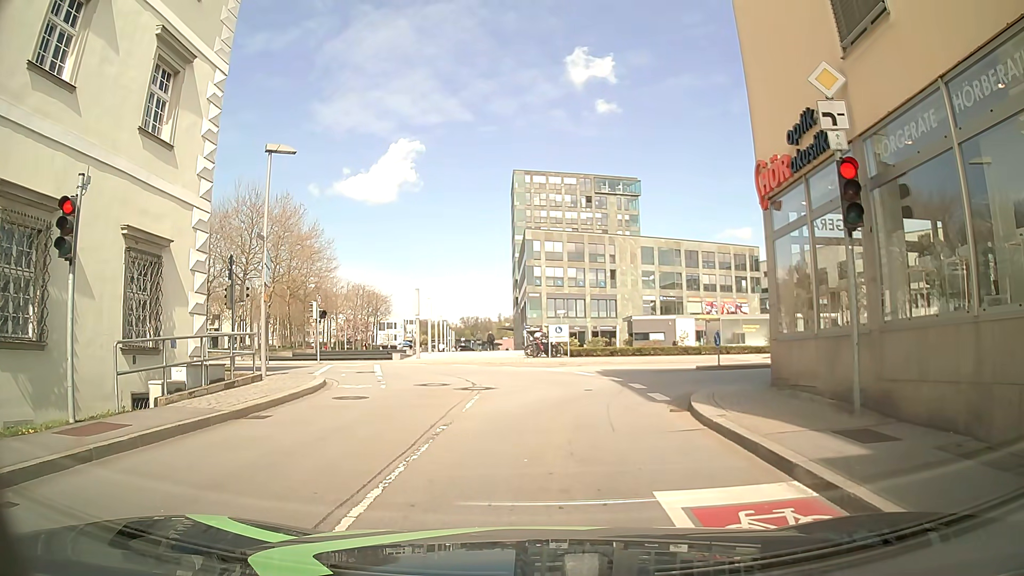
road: unclassified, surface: asphalt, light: Day
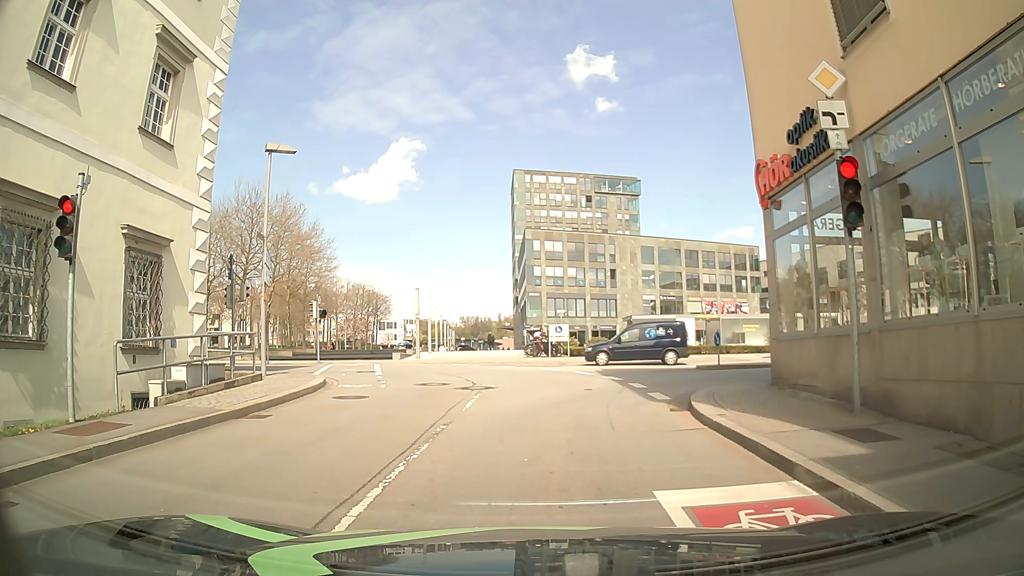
(0.0, +0.1) m; 0°
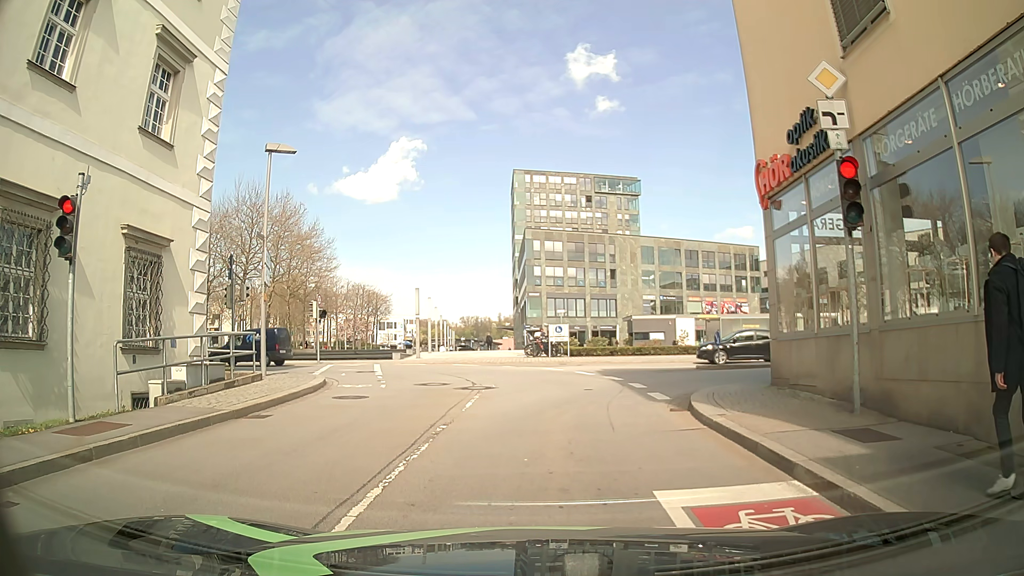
(0.0, 0.0) m; 0°
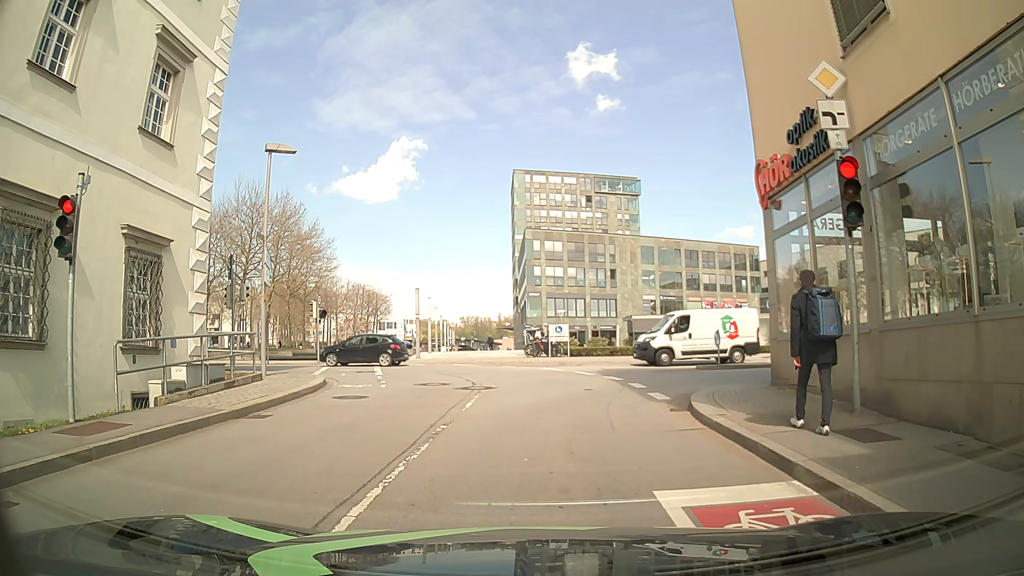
(0.0, 0.0) m; 0°
